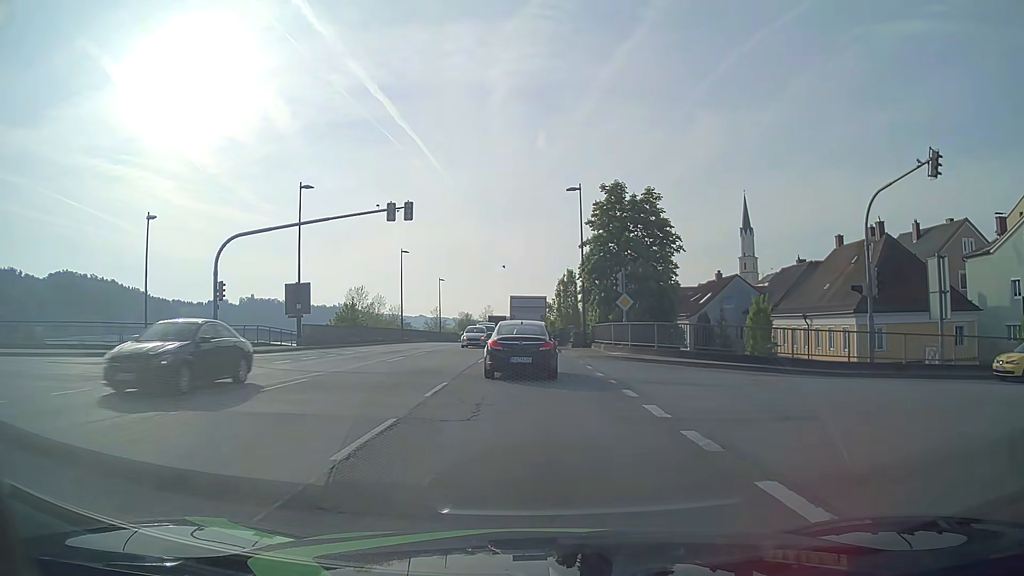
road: primary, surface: asphalt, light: Day
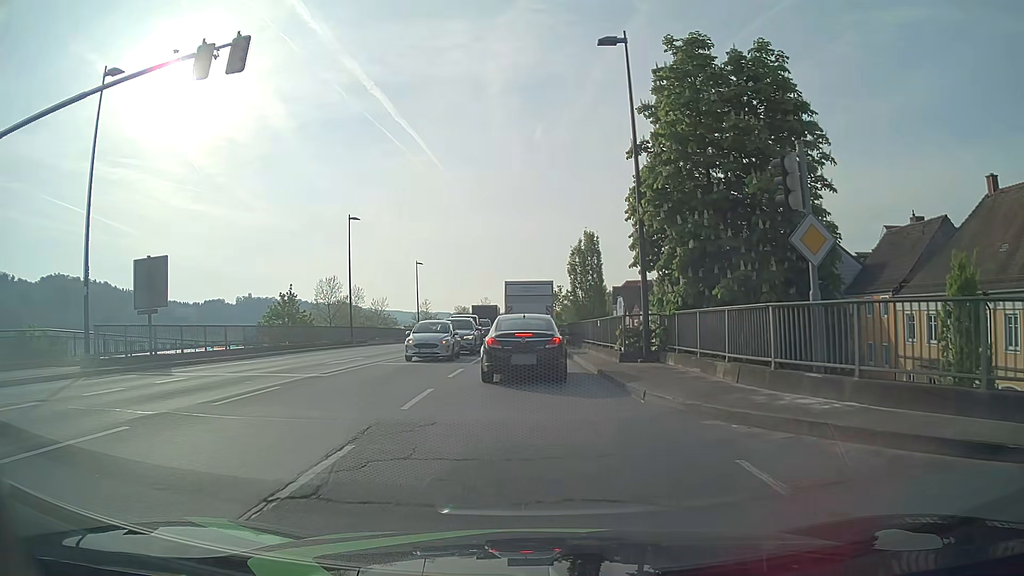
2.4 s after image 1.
(-0.1, +20.2) m; 0°
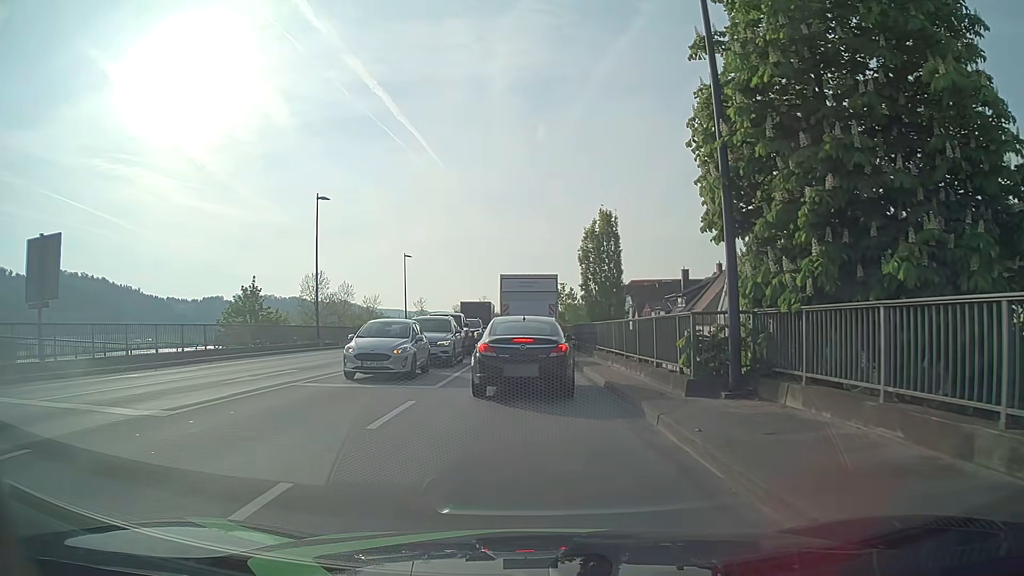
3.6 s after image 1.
(0.0, +7.7) m; 0°
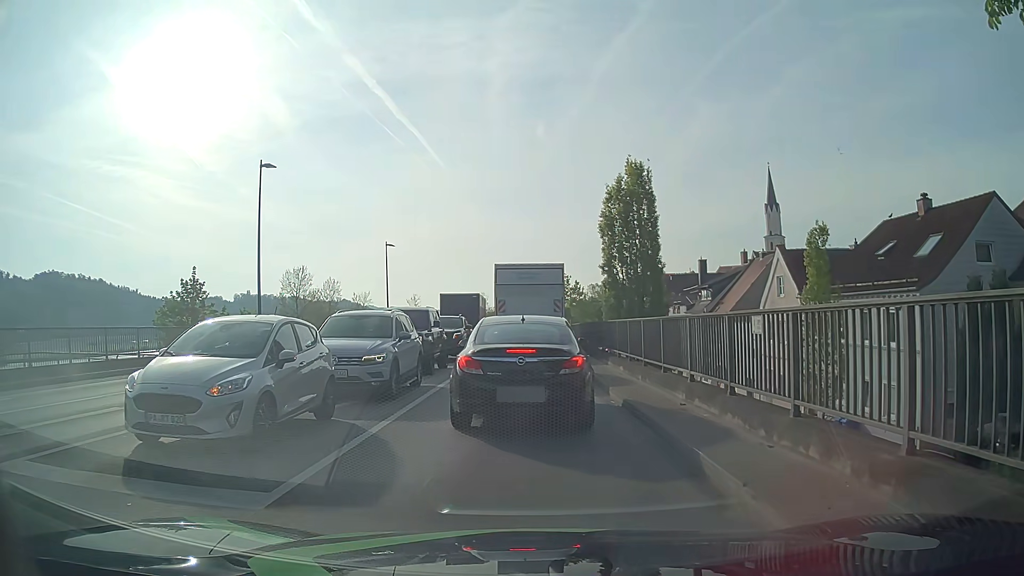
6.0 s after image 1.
(0.0, +8.9) m; -1°
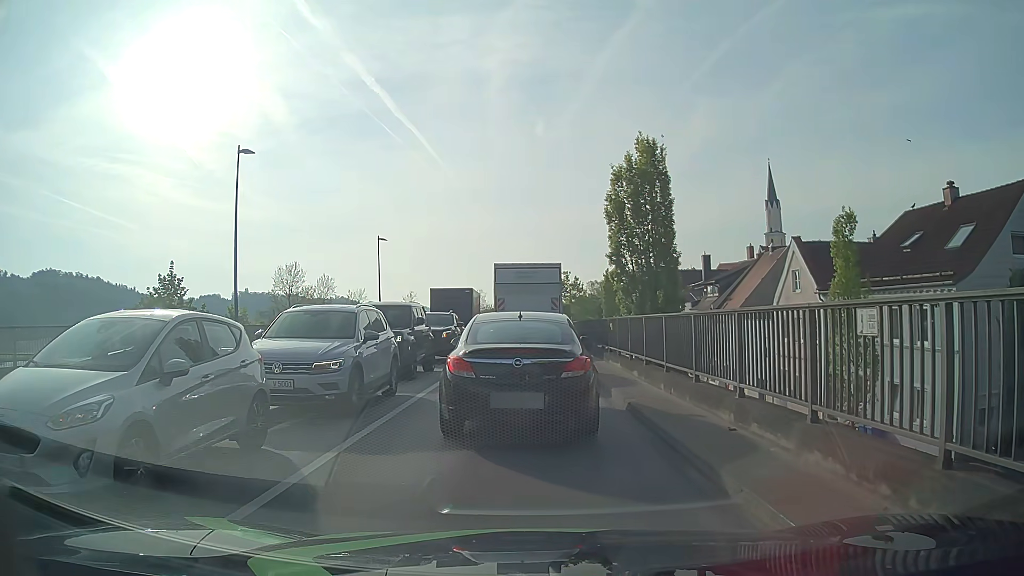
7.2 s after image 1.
(0.0, +2.5) m; +1°
